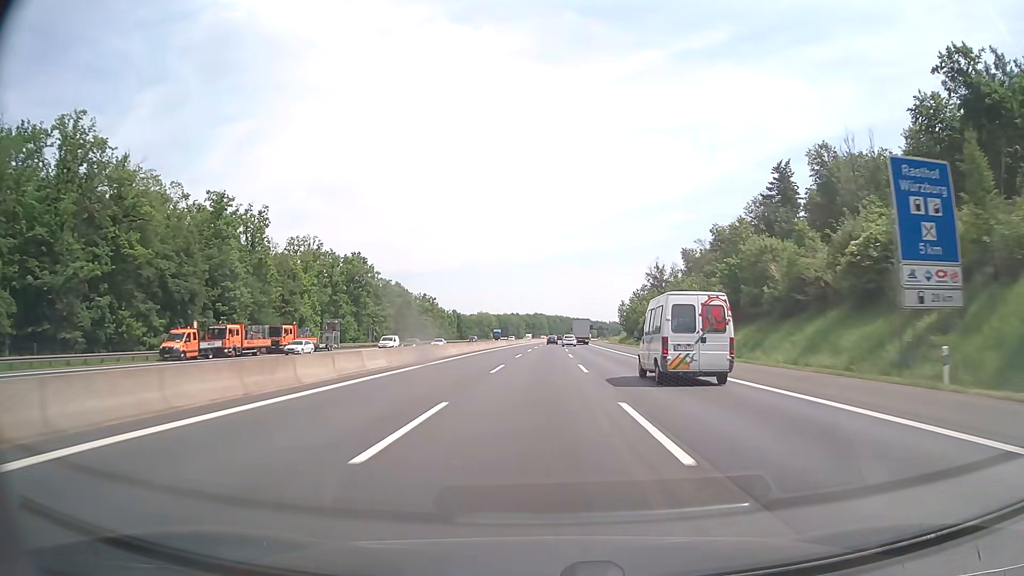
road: motorway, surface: asphalt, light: Day
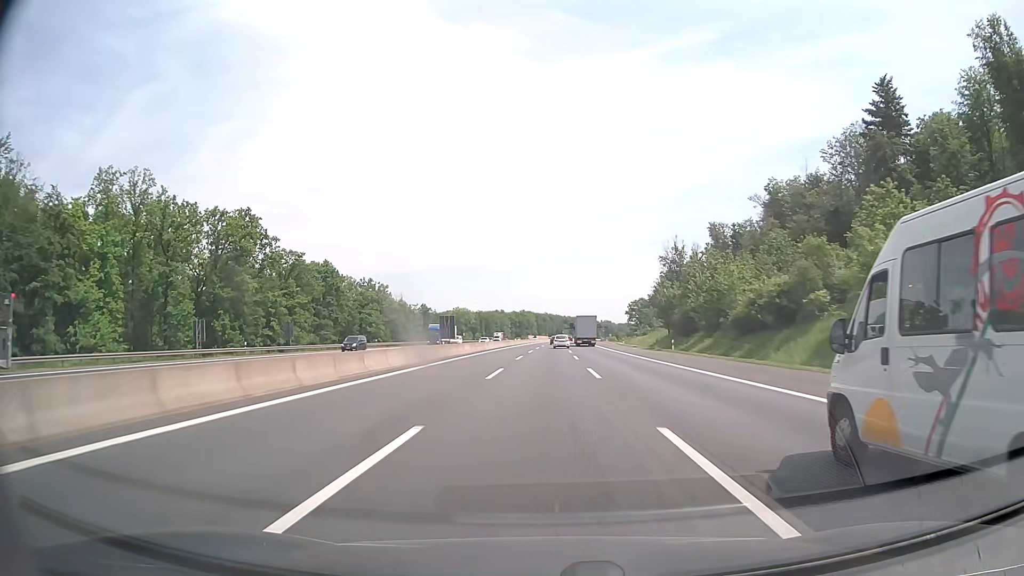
(+0.3, +56.6) m; +1°
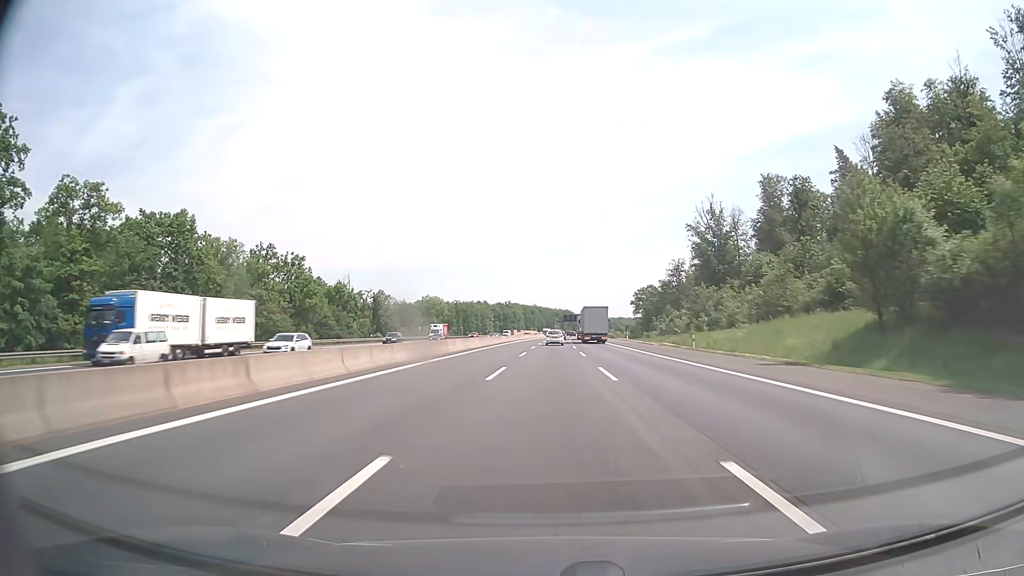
(+0.4, +55.7) m; +1°
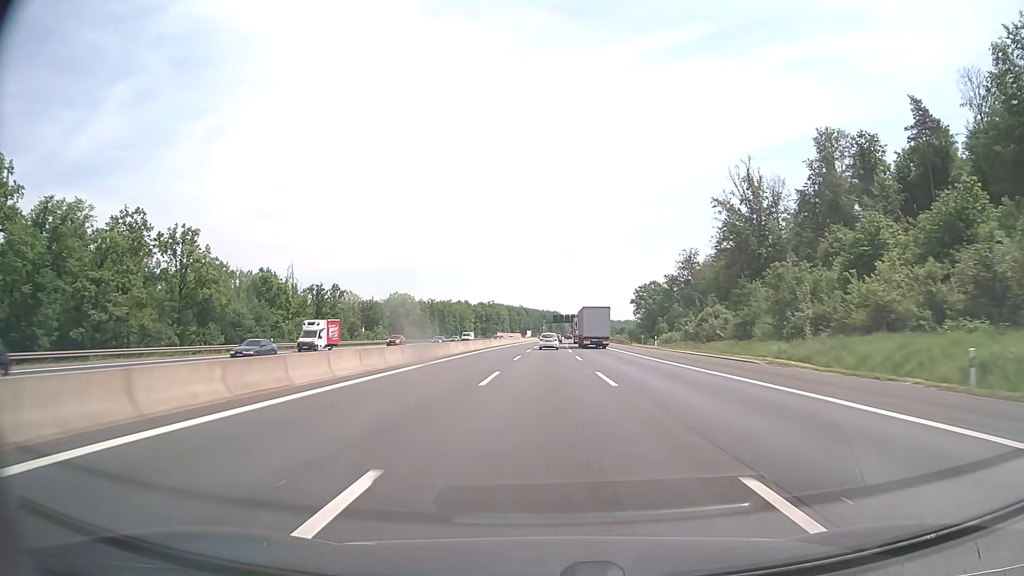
(+0.4, +36.1) m; +1°
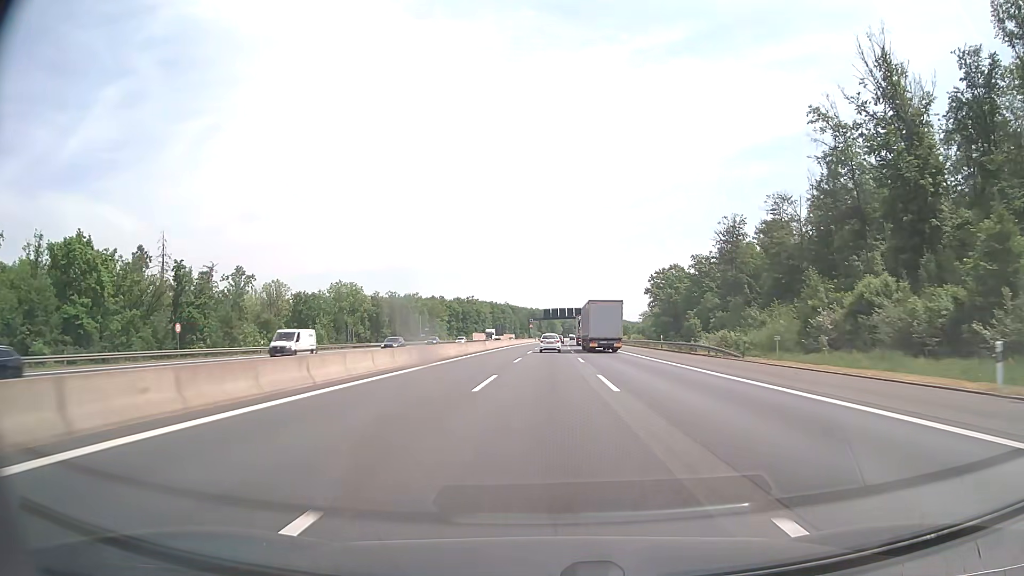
(+0.6, +54.5) m; +1°
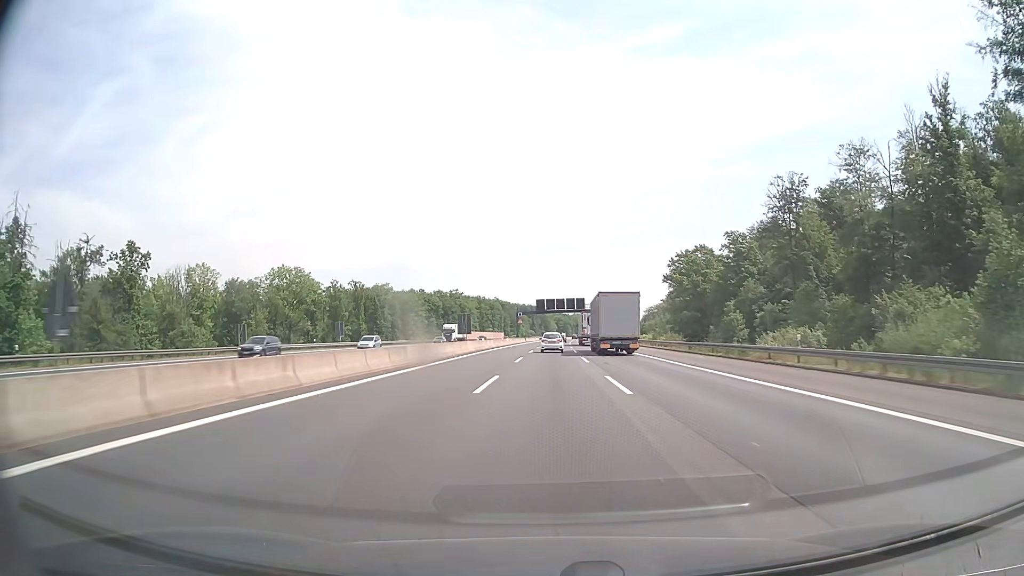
(+0.2, +36.5) m; +1°
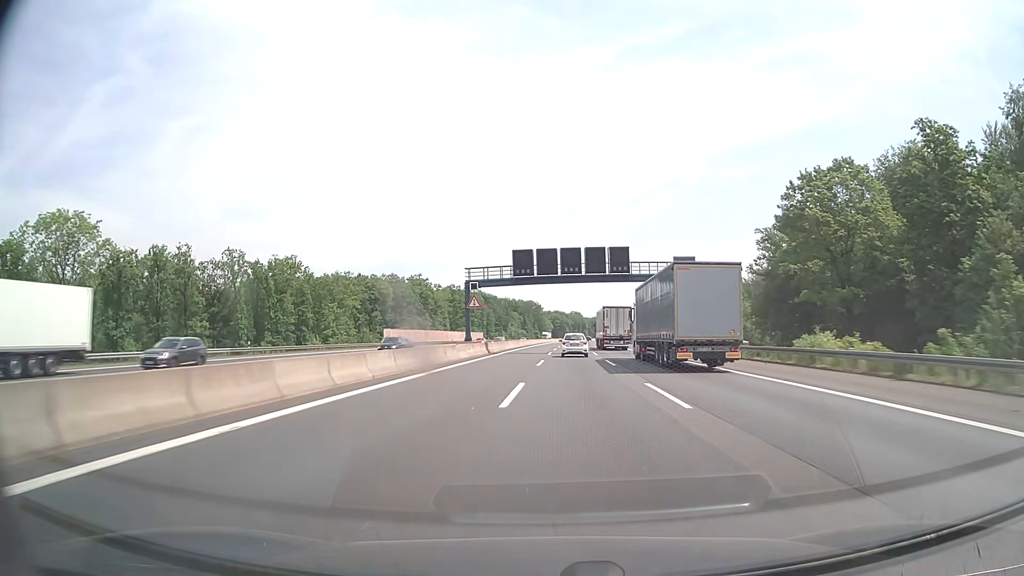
(+0.7, +73.4) m; 0°
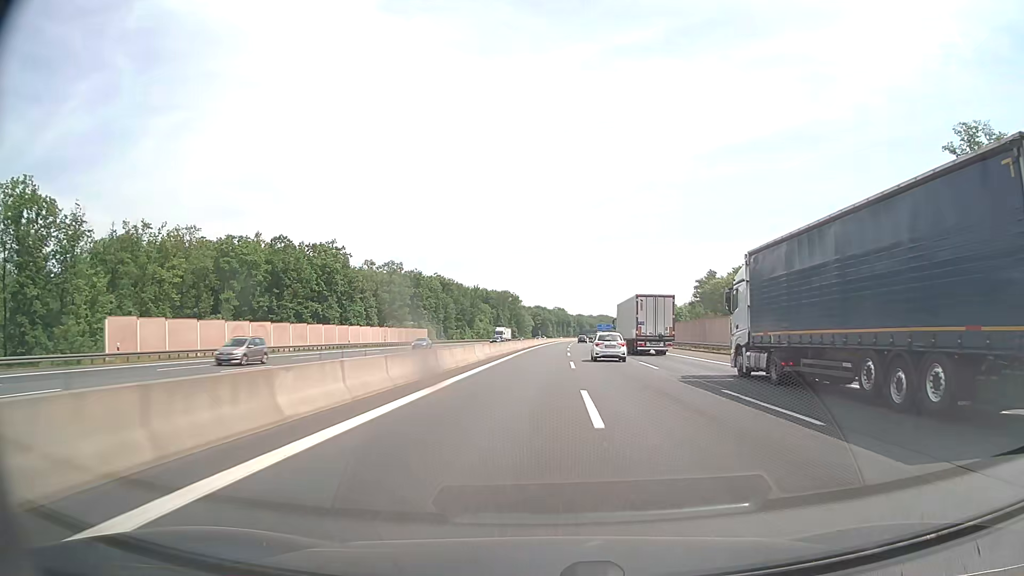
(+0.9, +73.6) m; +2°
(0, +10) (0, +20) (0, +30) (+1, +40) (+1, +50) (+1, +60) (+2, +70) (+2, +80) (+2, +90) (+3, +100) m
